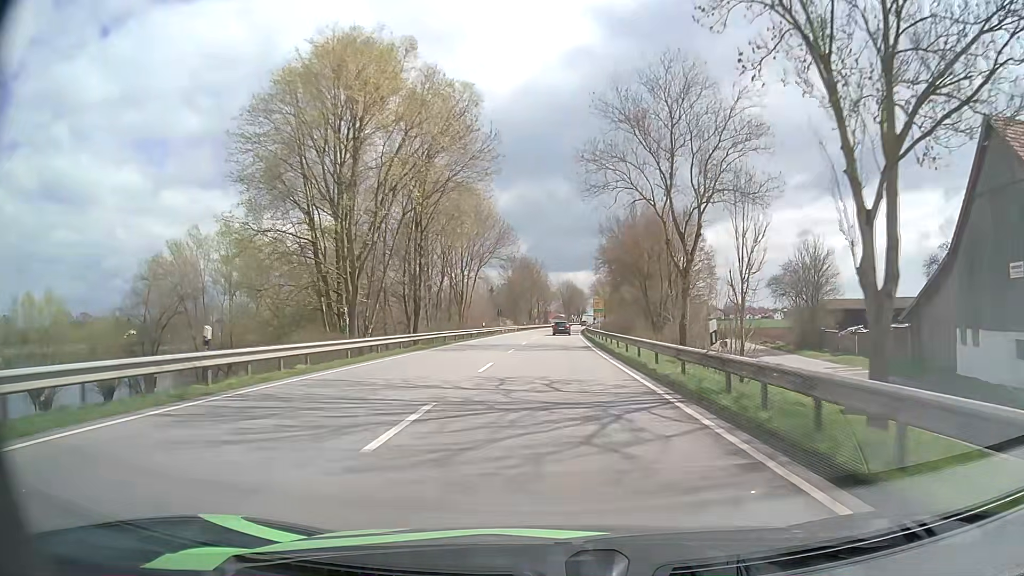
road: primary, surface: asphalt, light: Day
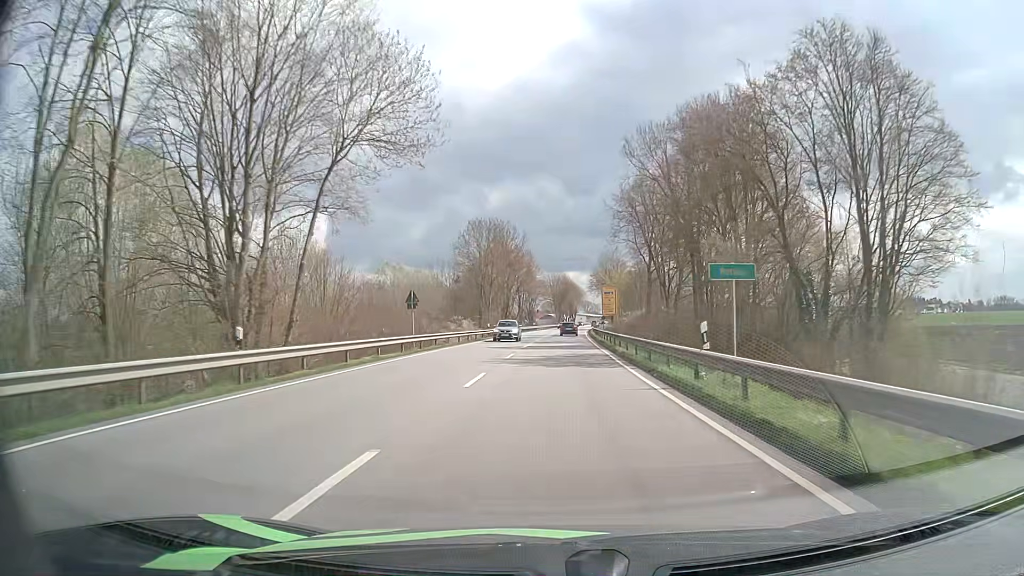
(+0.5, +49.0) m; +1°
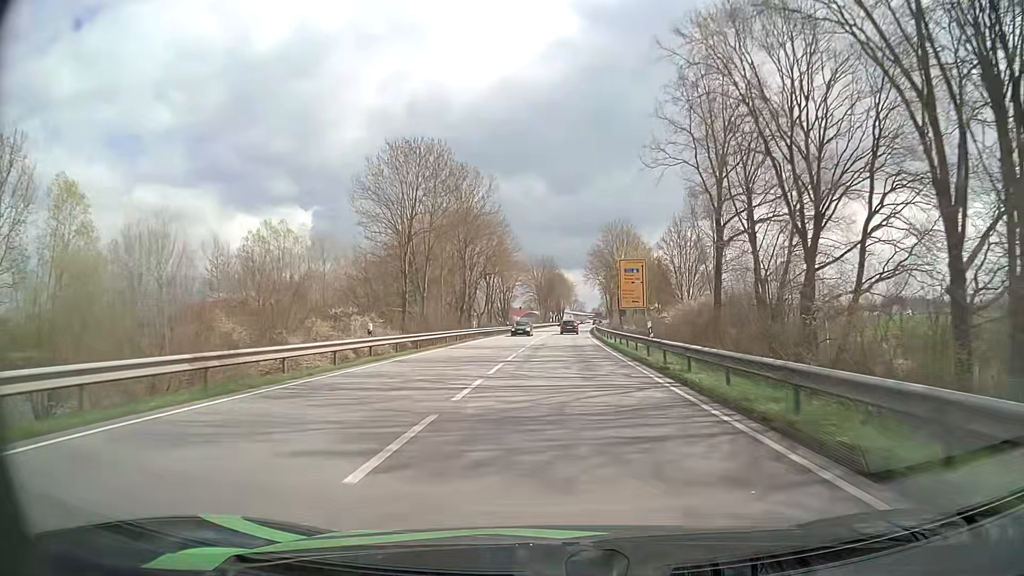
(+0.2, +38.0) m; +1°
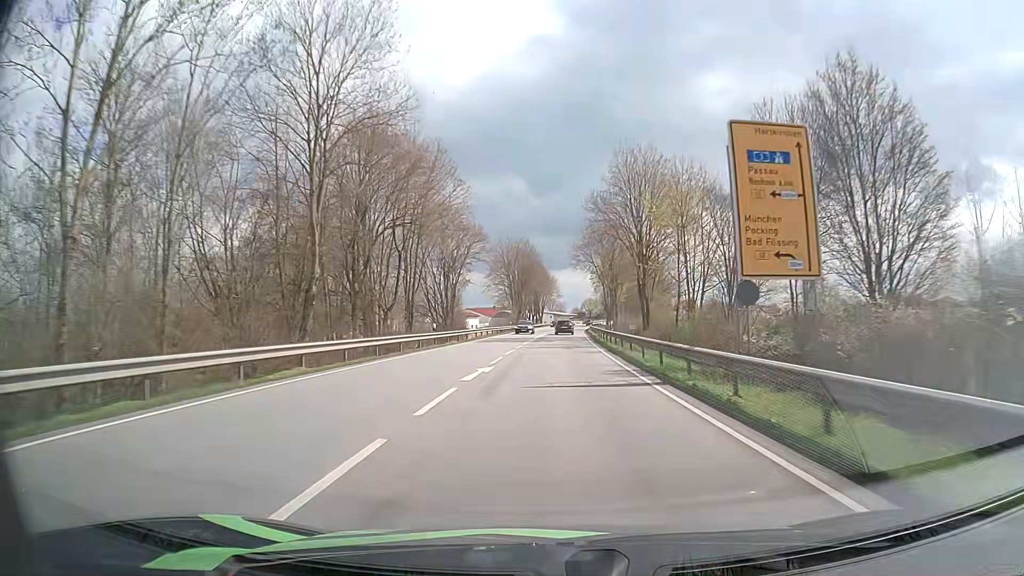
(+0.8, +37.9) m; +2°
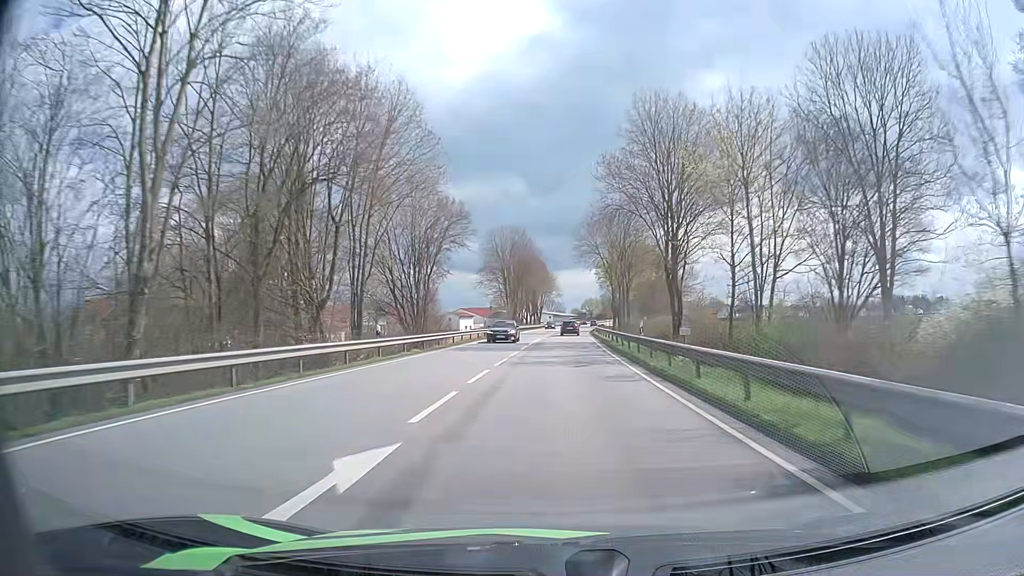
(0.0, +12.7) m; 0°
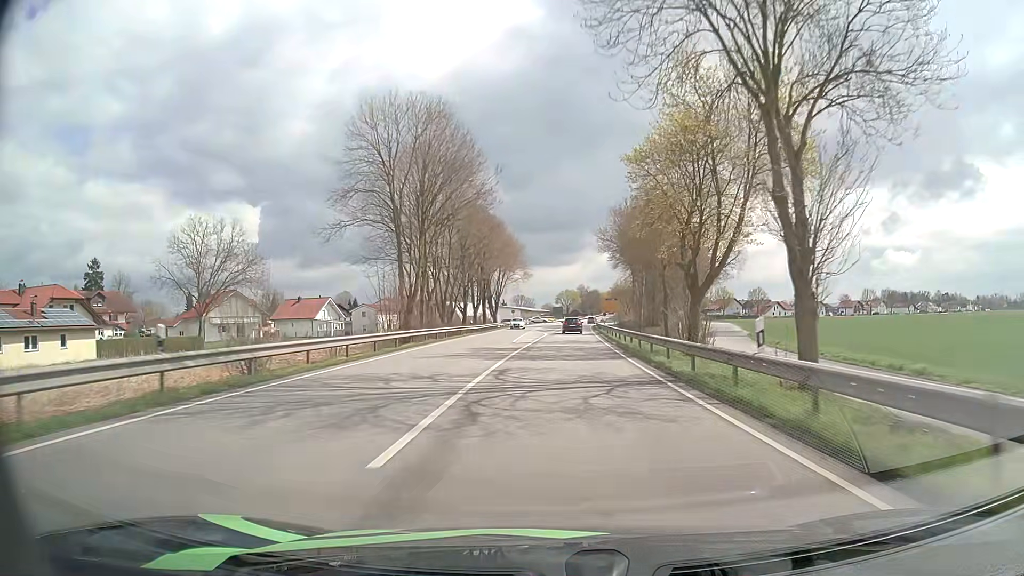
(+1.2, +62.9) m; +2°
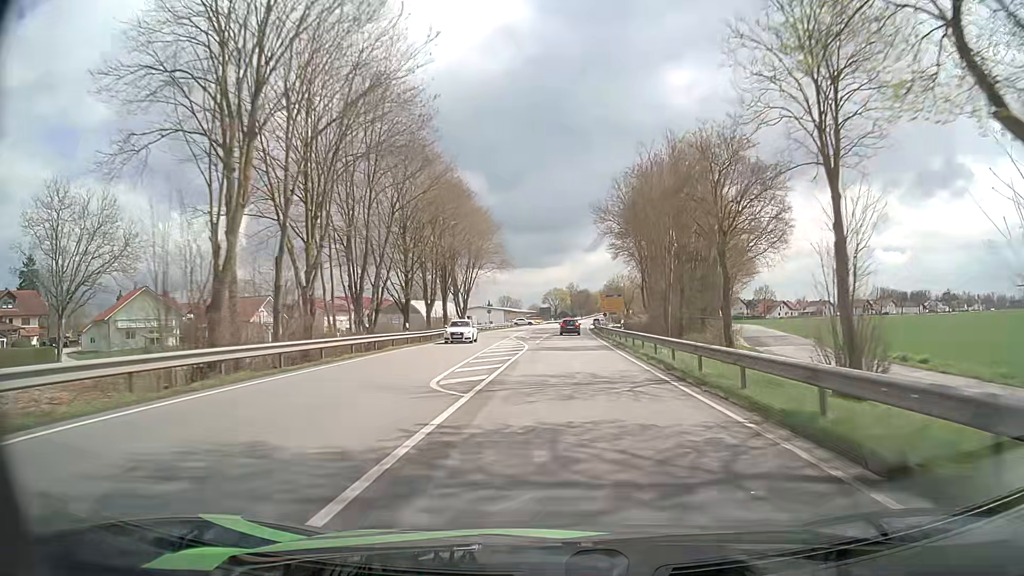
(+0.3, +24.0) m; +1°
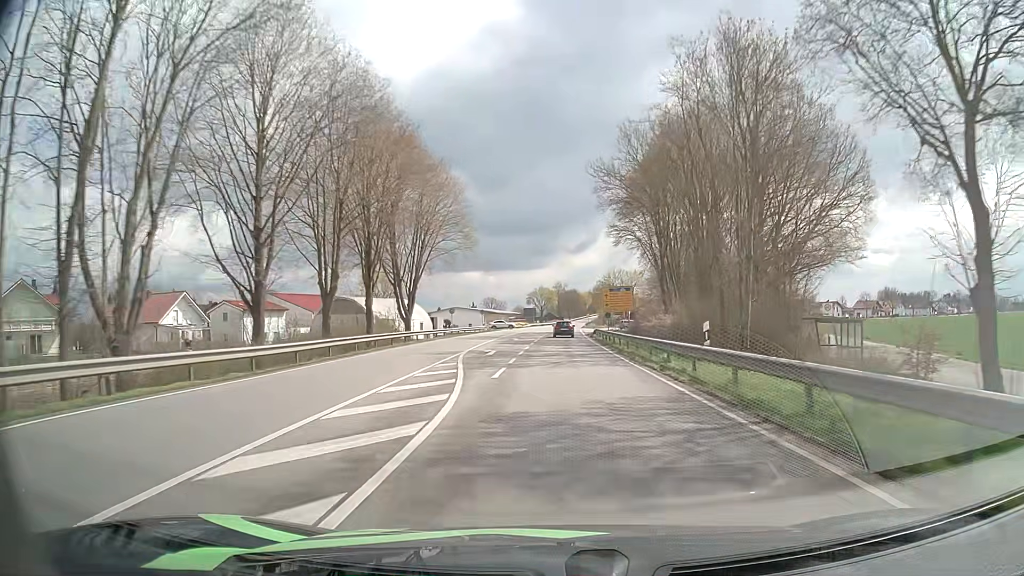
(+0.2, +23.6) m; +1°
(0, +10) (0, +20) (0, +30) (0, +40) (0, +50) (+1, +60) (+1, +70) (+1, +80) (+2, +90) (+2, +100) m
